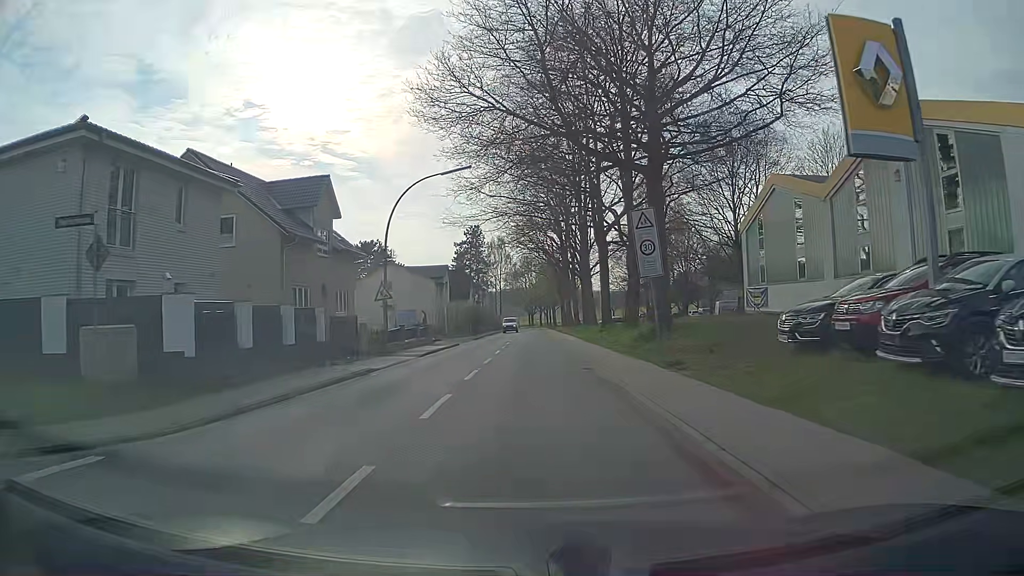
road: secondary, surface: asphalt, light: Day
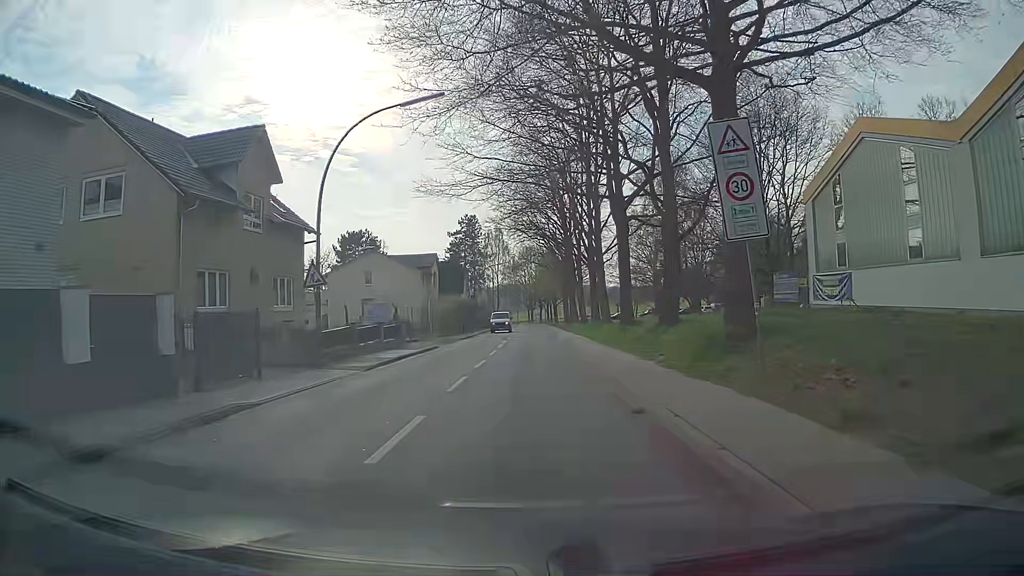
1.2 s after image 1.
(0.0, +9.1) m; 0°
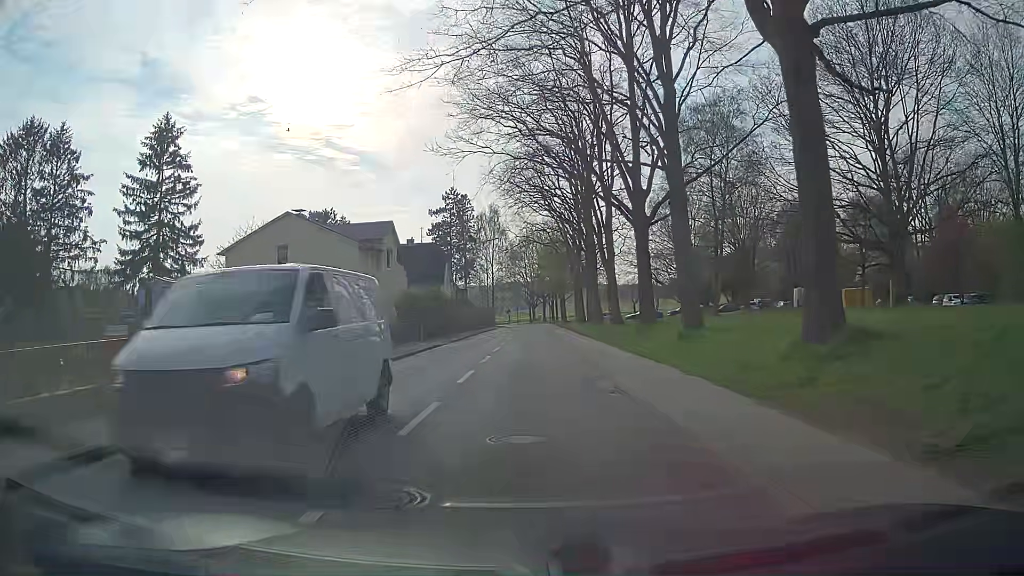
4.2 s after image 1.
(+0.2, +22.6) m; +1°
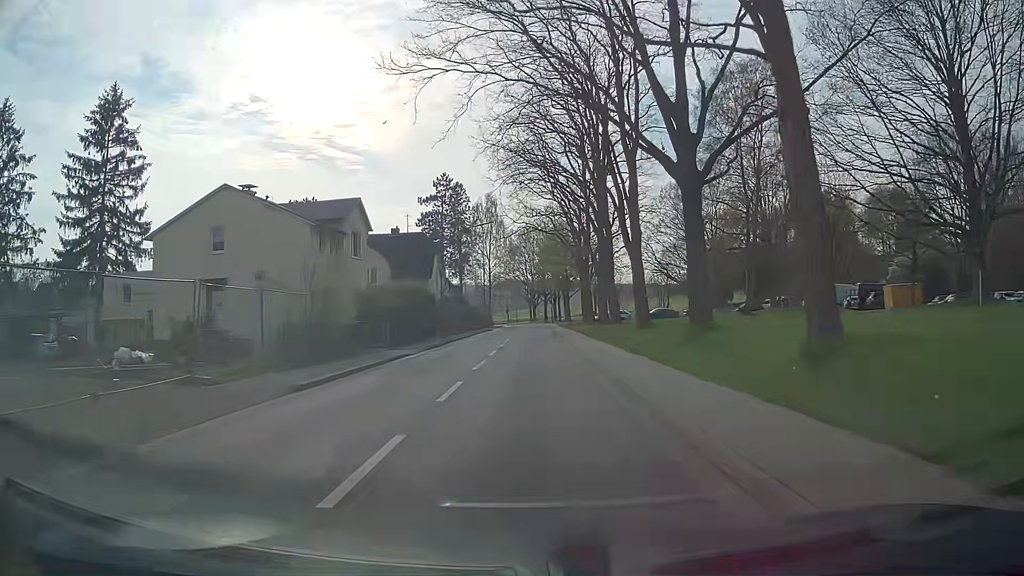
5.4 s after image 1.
(-0.2, +9.1) m; -2°
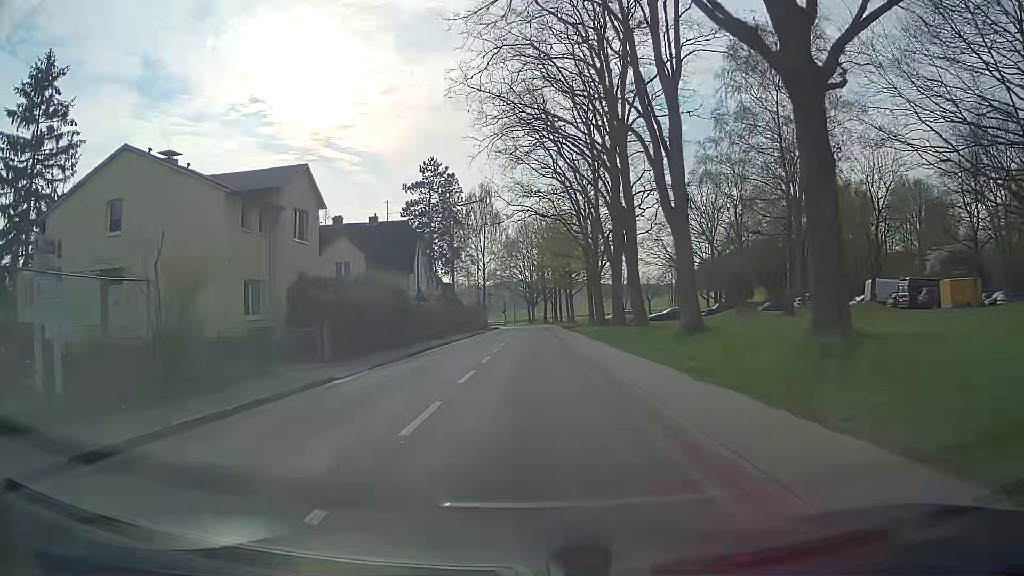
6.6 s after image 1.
(+0.1, +9.0) m; 0°
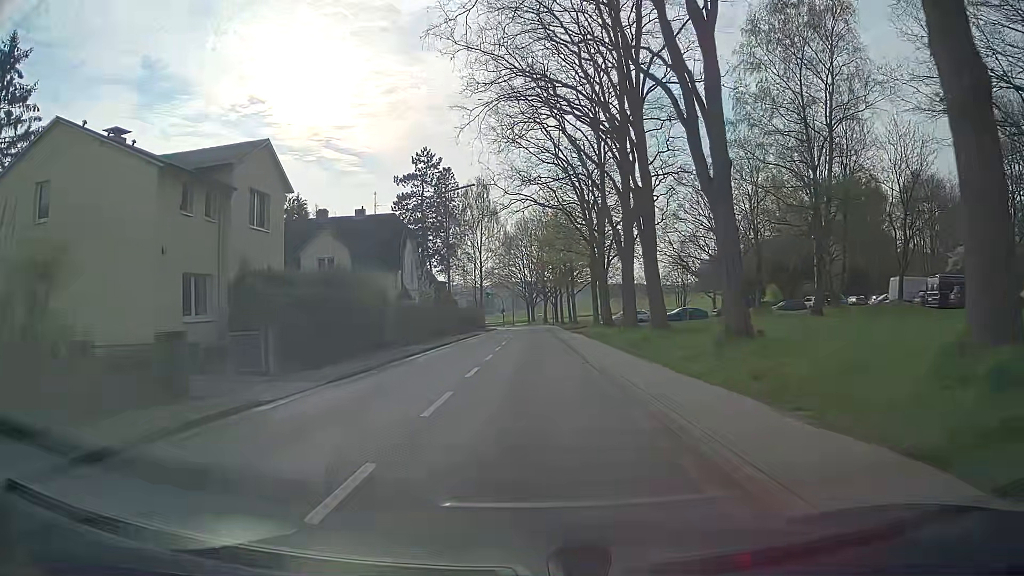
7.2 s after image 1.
(0.0, +4.5) m; +1°
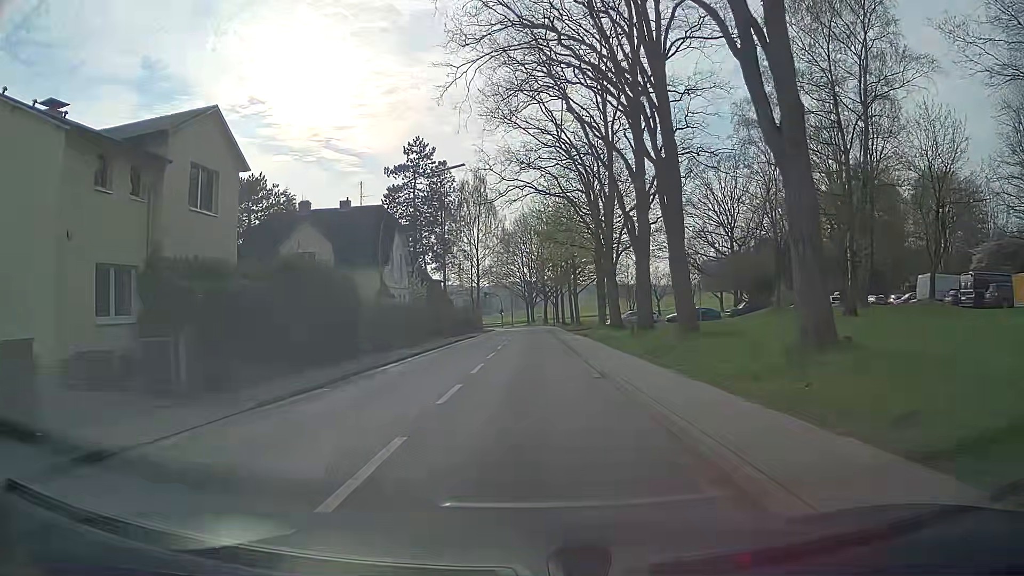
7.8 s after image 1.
(0.0, +4.5) m; 0°
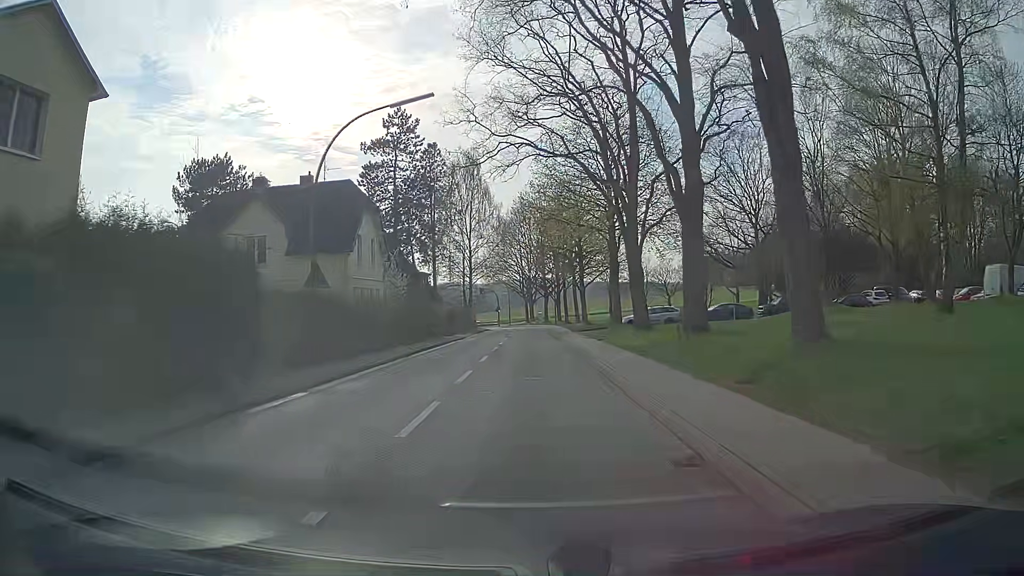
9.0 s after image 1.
(0.0, +9.0) m; 0°
